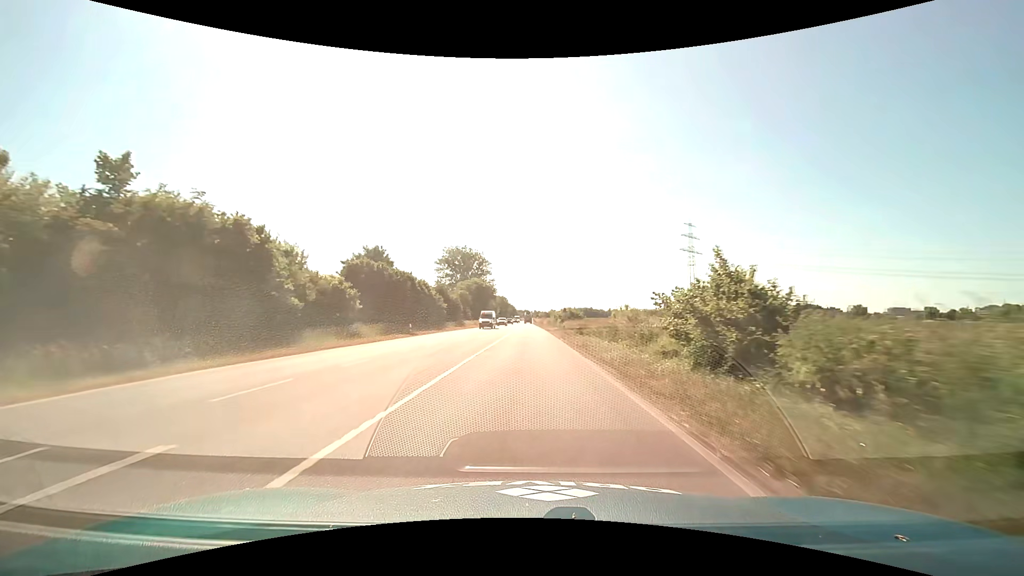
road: primary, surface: asphalt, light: Day
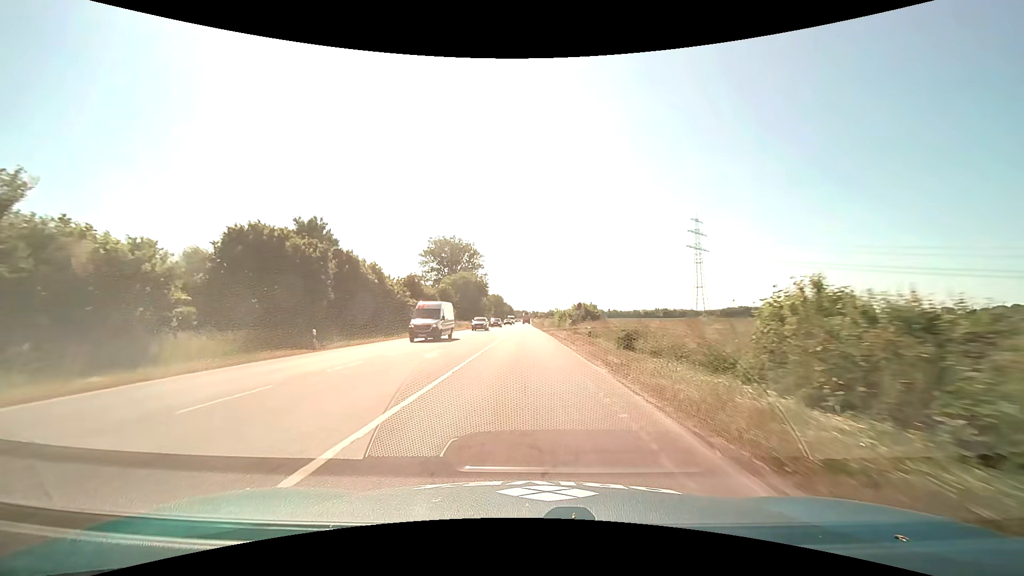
(0.0, +18.9) m; 0°
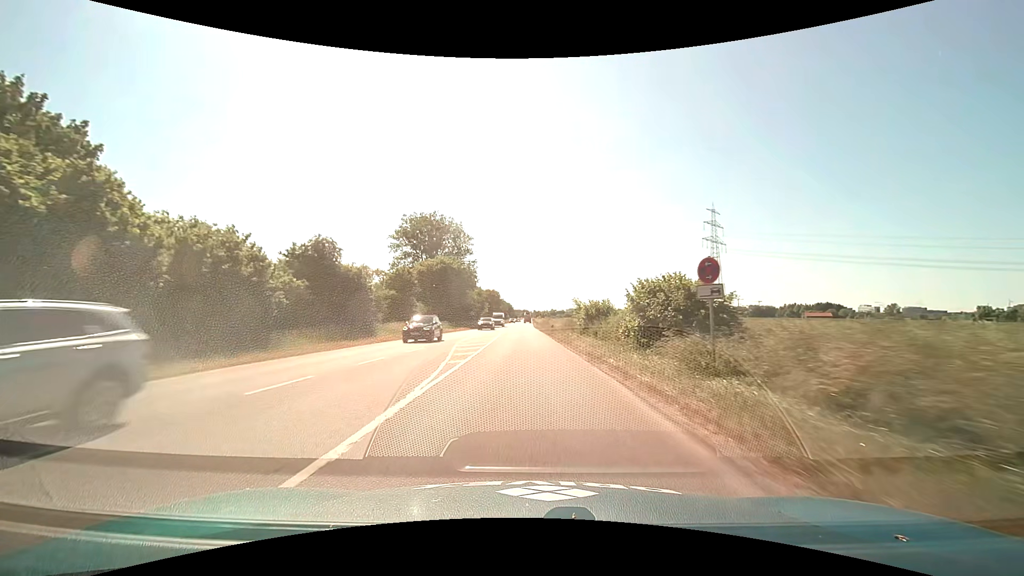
(0.0, +28.2) m; 0°
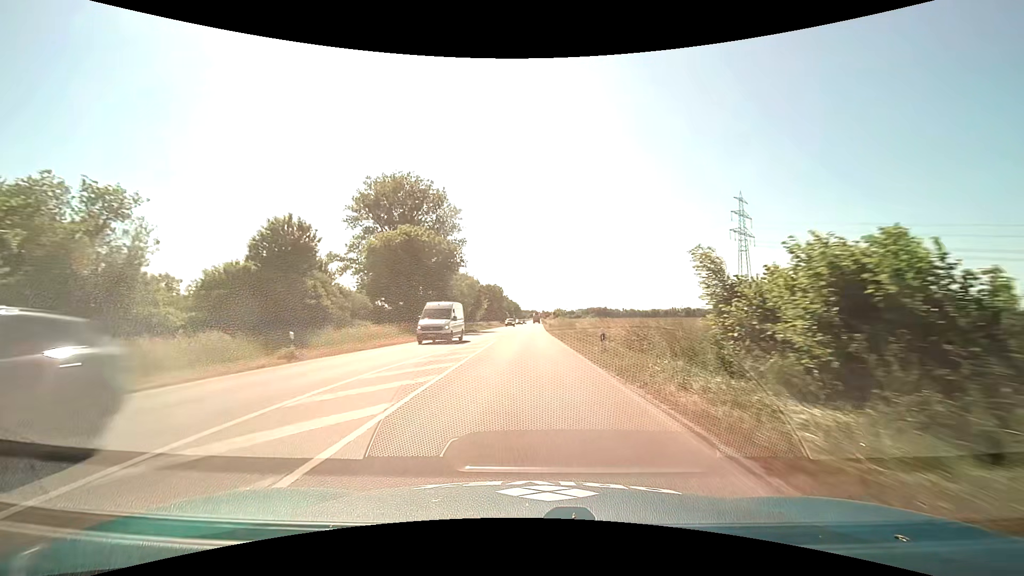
(-0.2, +28.0) m; -1°
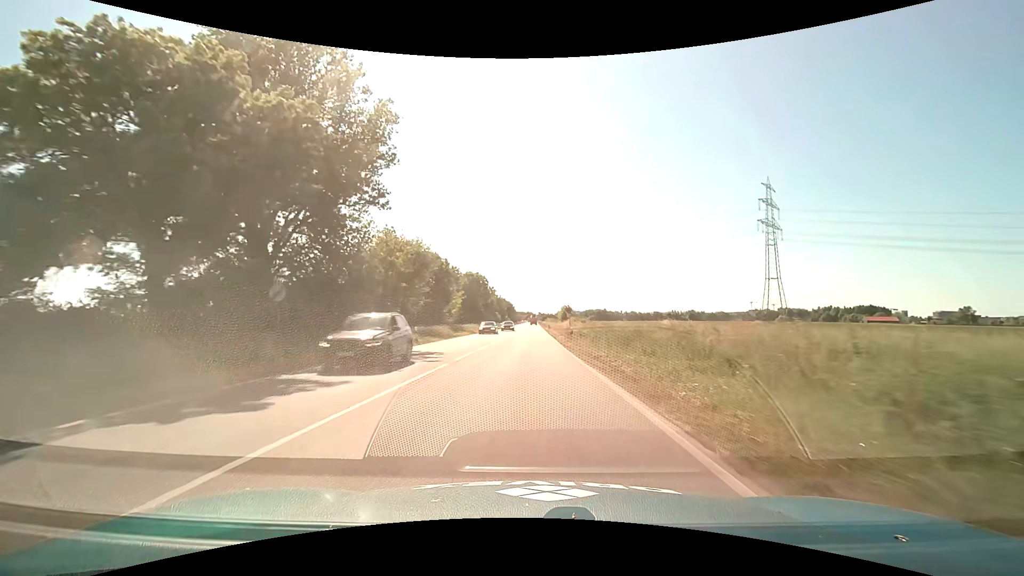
(-0.1, +37.9) m; 0°
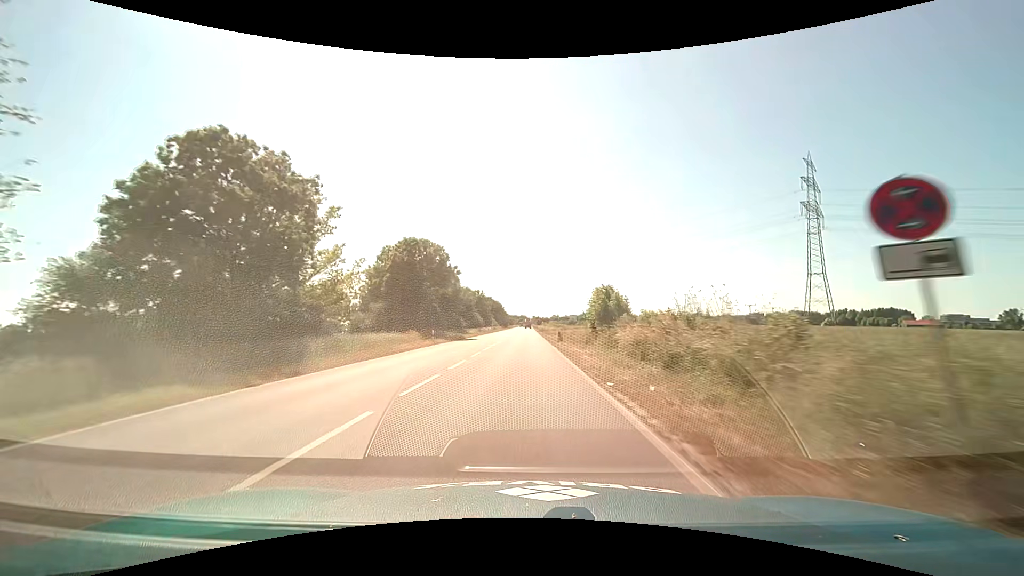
(+0.5, +44.5) m; +1°
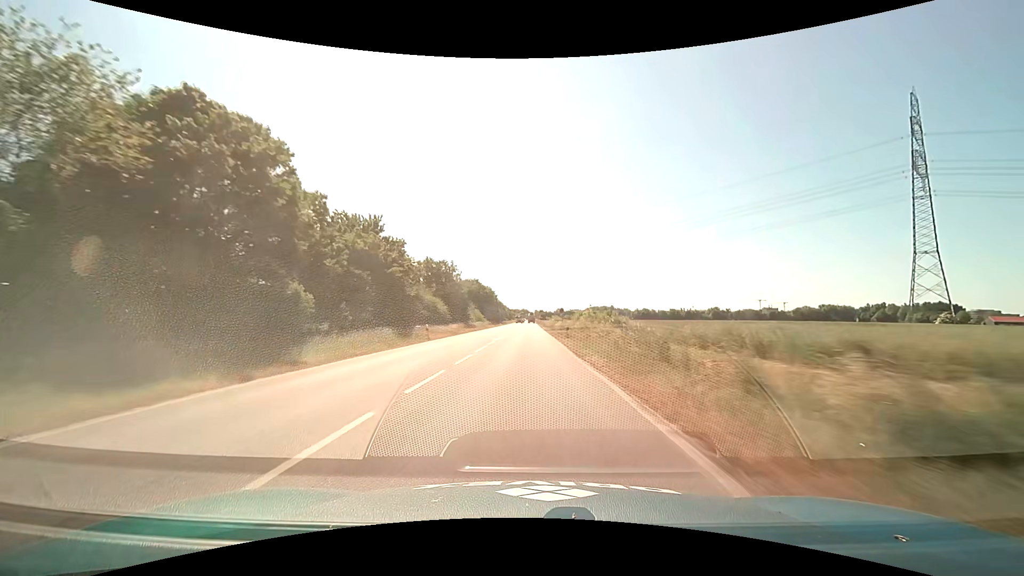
(-0.3, +54.3) m; 0°
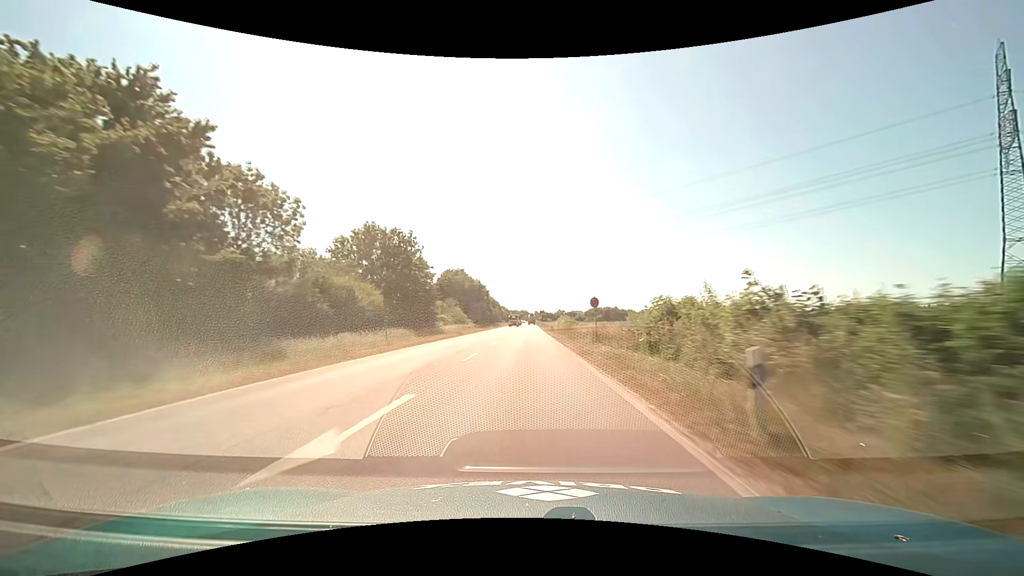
(0.0, +28.3) m; 0°
(0, +10) (0, +20) (0, +30) (0, +40) (0, +50) (0, +60) (0, +70) (0, +80) (0, +90) (+1, +100) m
